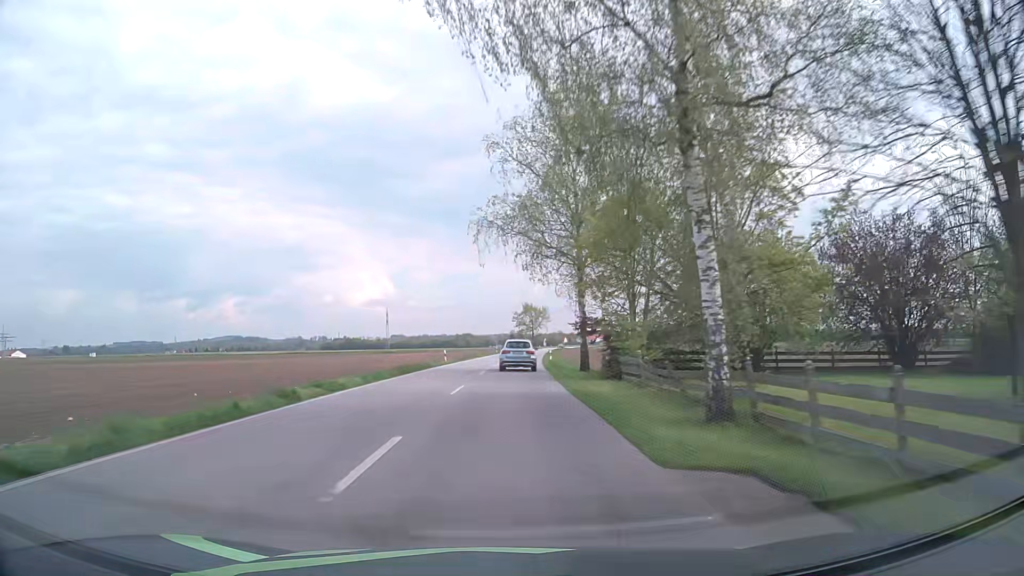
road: secondary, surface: asphalt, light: Day
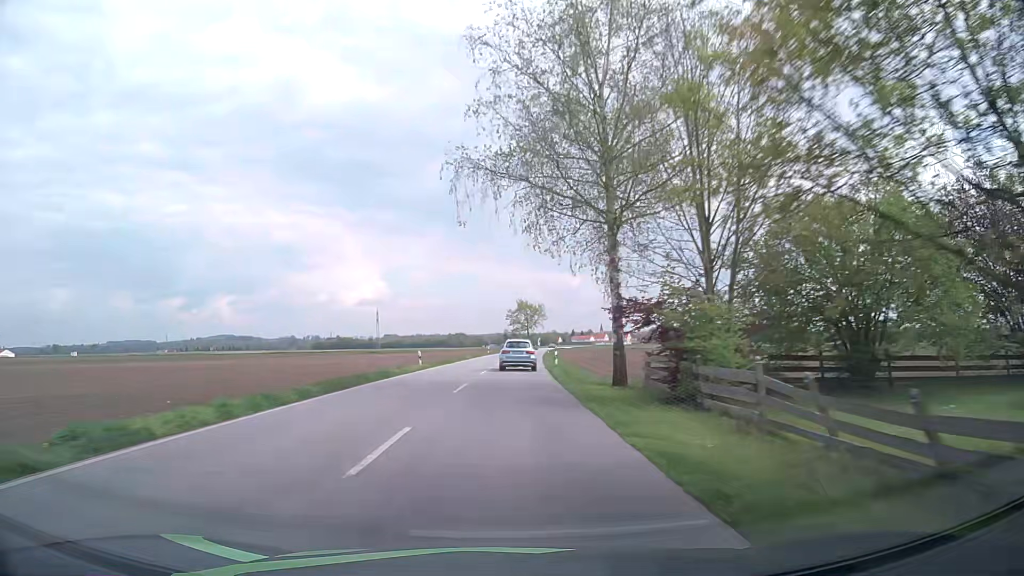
(+0.1, +11.2) m; +1°
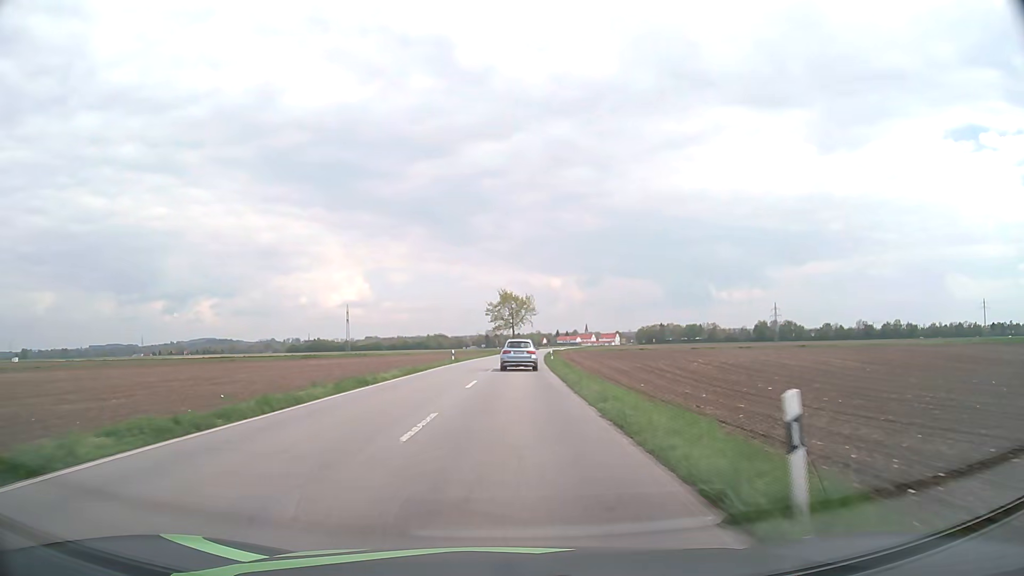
(+0.6, +33.7) m; +2°
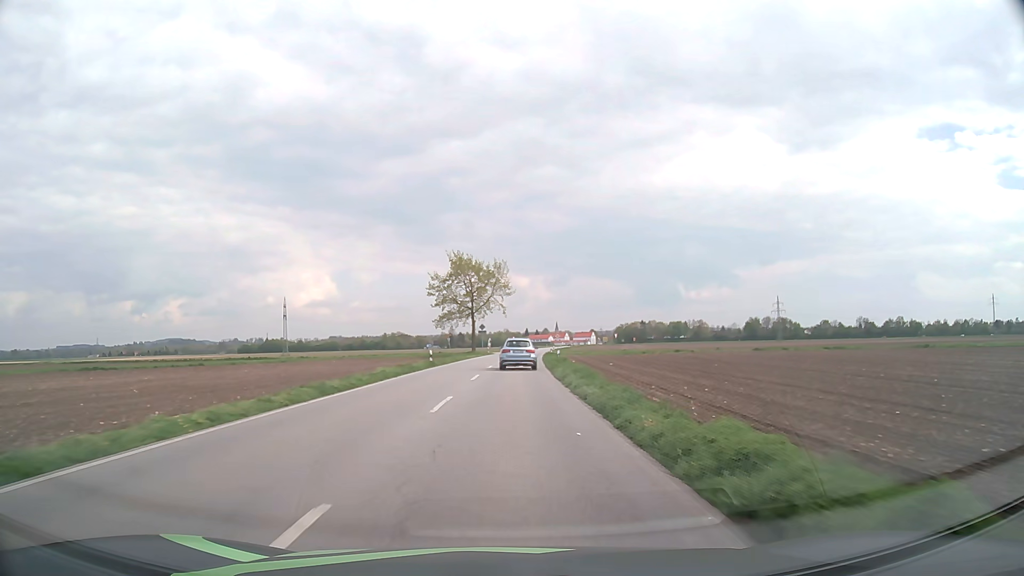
(+1.4, +56.0) m; +3°
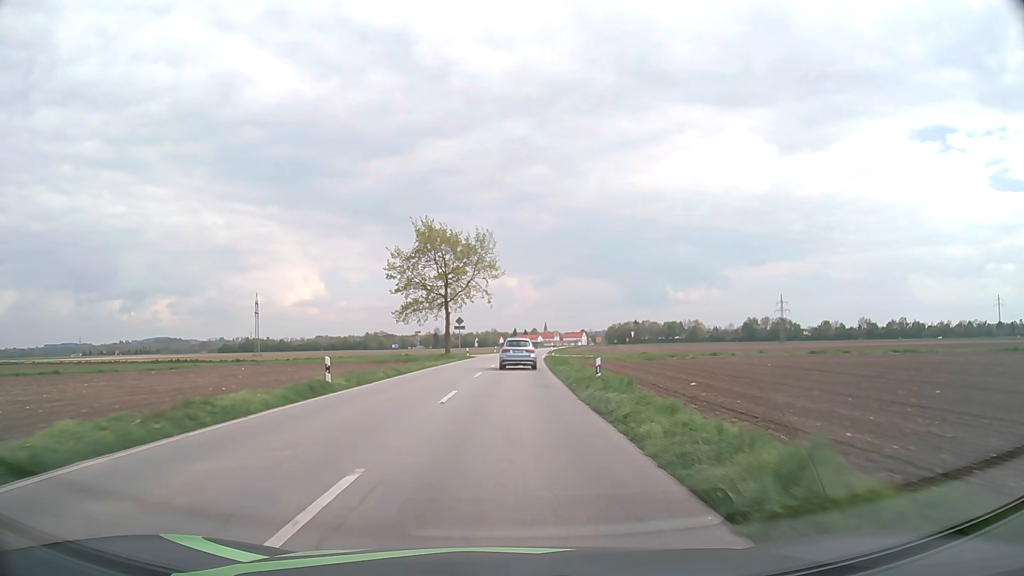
(+0.2, +22.4) m; +1°
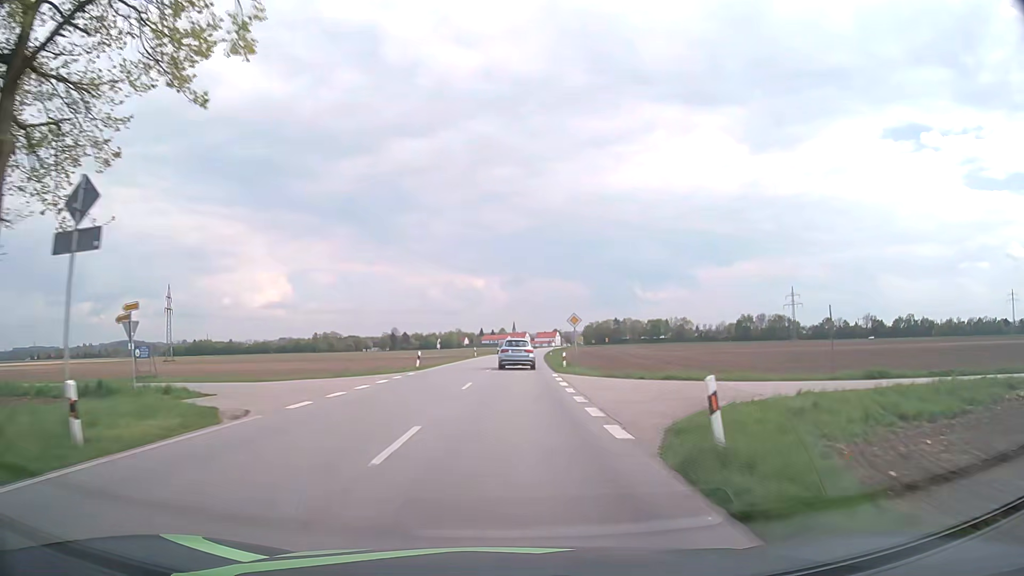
(+1.4, +55.8) m; +3°
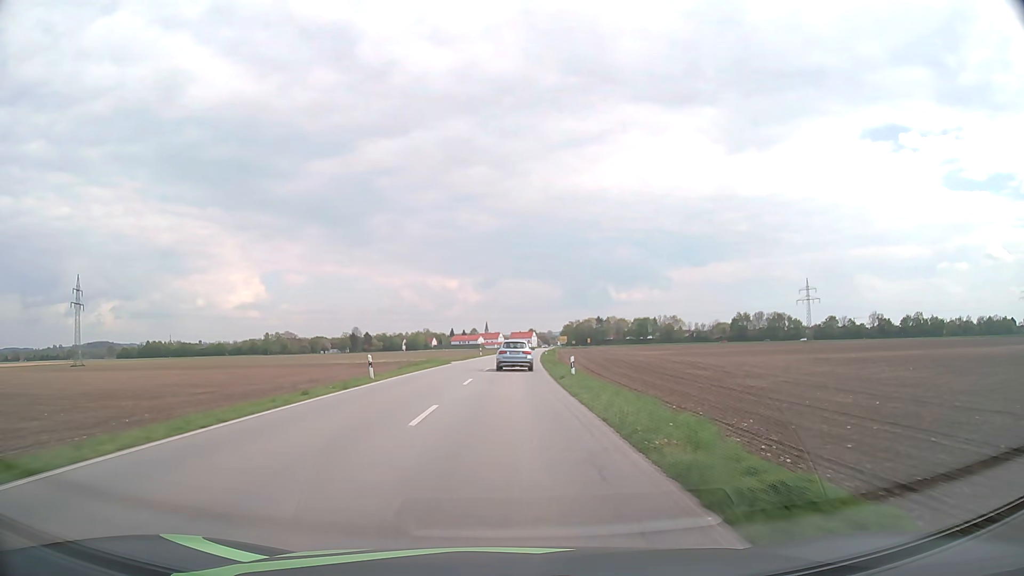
(+1.0, +44.6) m; +2°
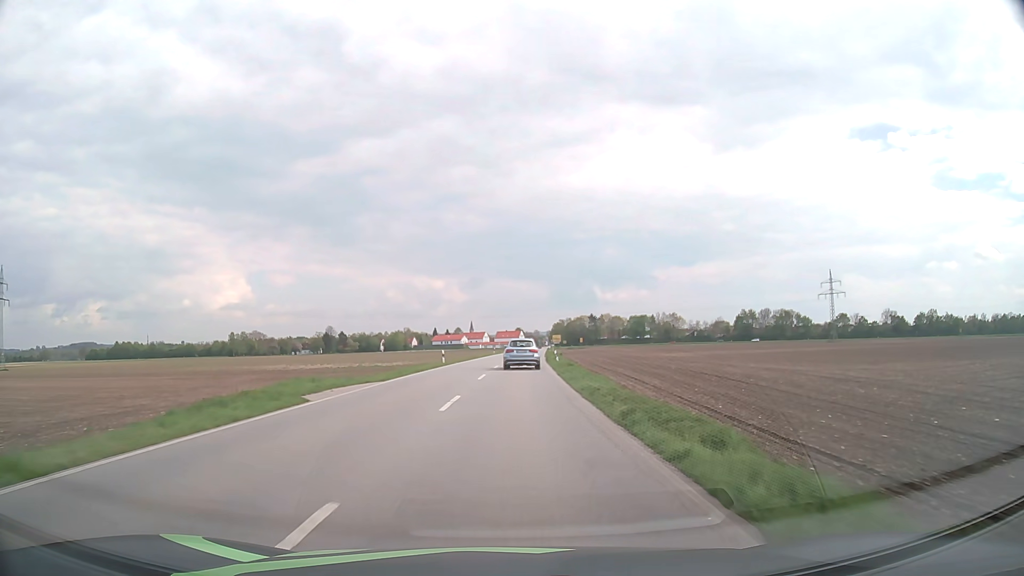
(+0.2, +33.5) m; +1°
